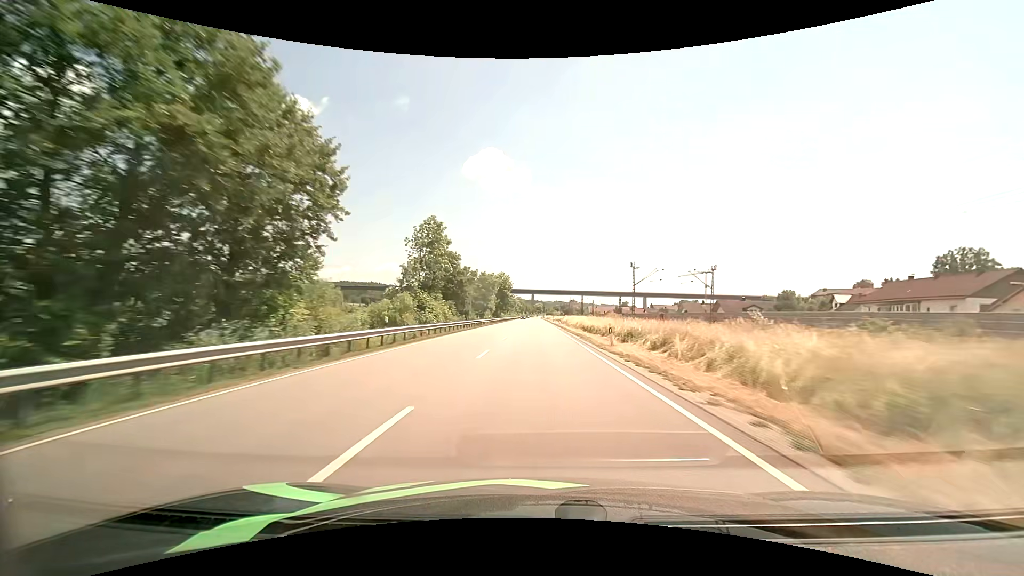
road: primary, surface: asphalt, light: Day
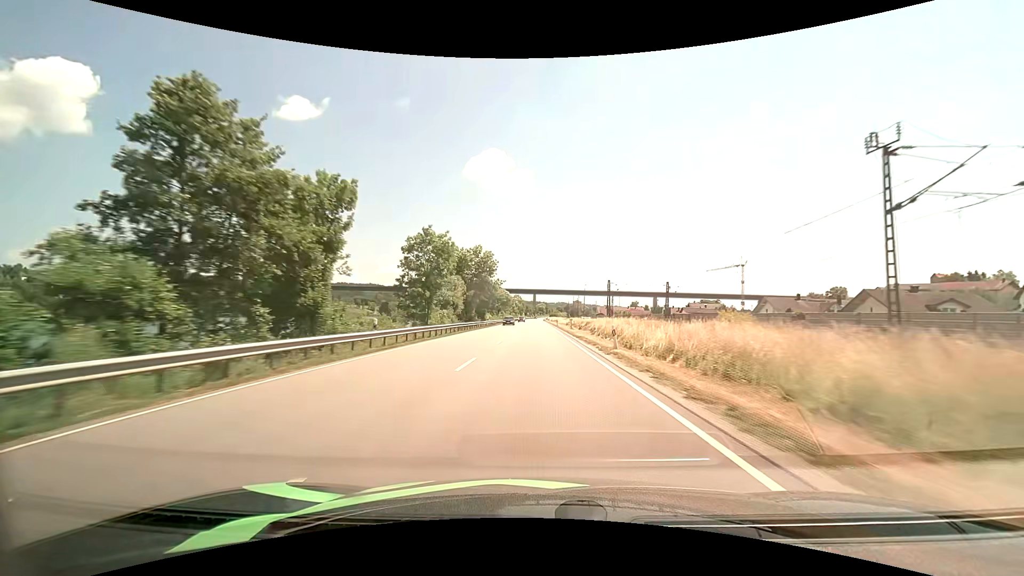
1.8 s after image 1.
(0.0, +51.3) m; 0°
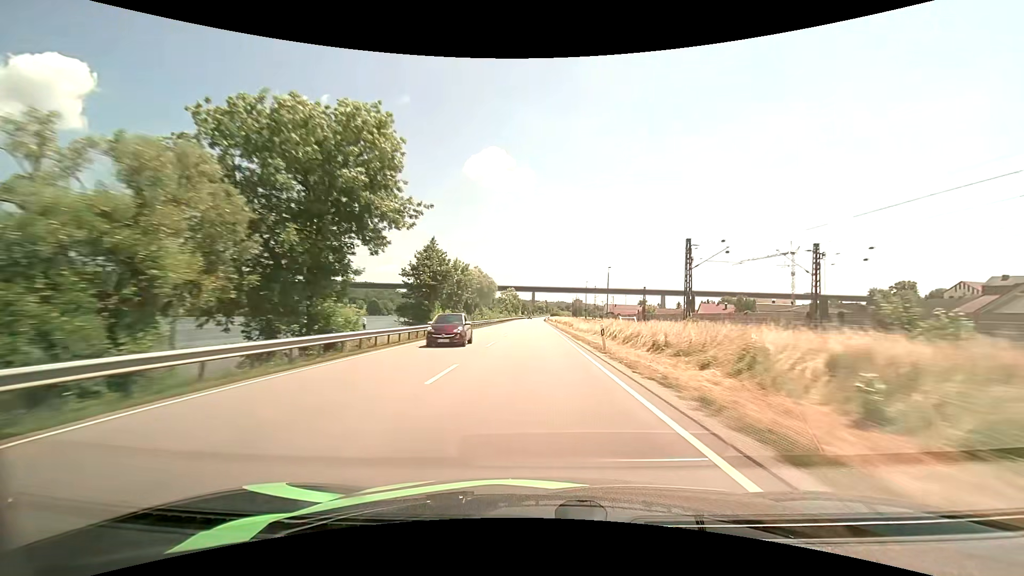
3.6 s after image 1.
(+0.1, +50.6) m; 0°
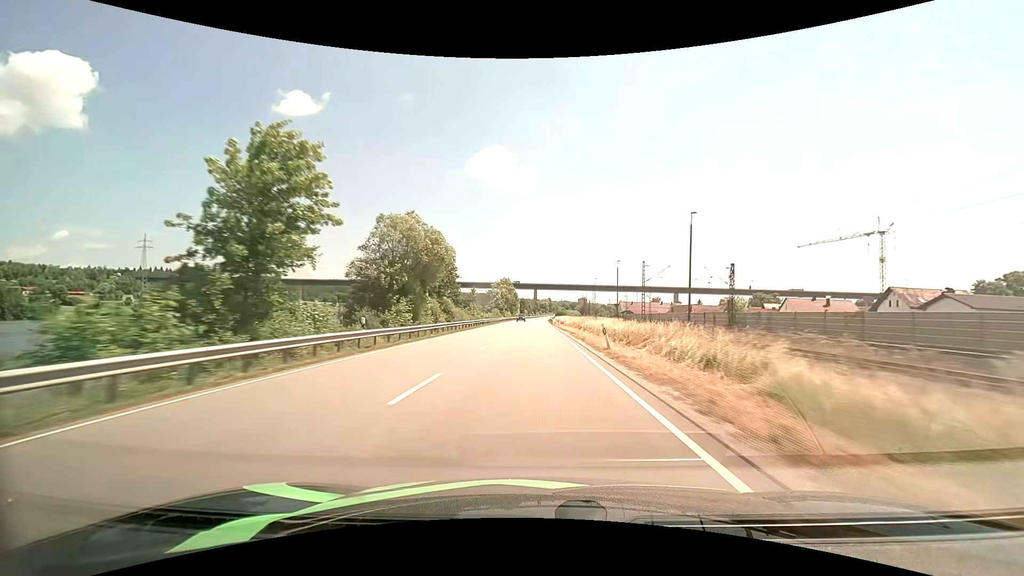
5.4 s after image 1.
(-0.1, +50.5) m; 0°
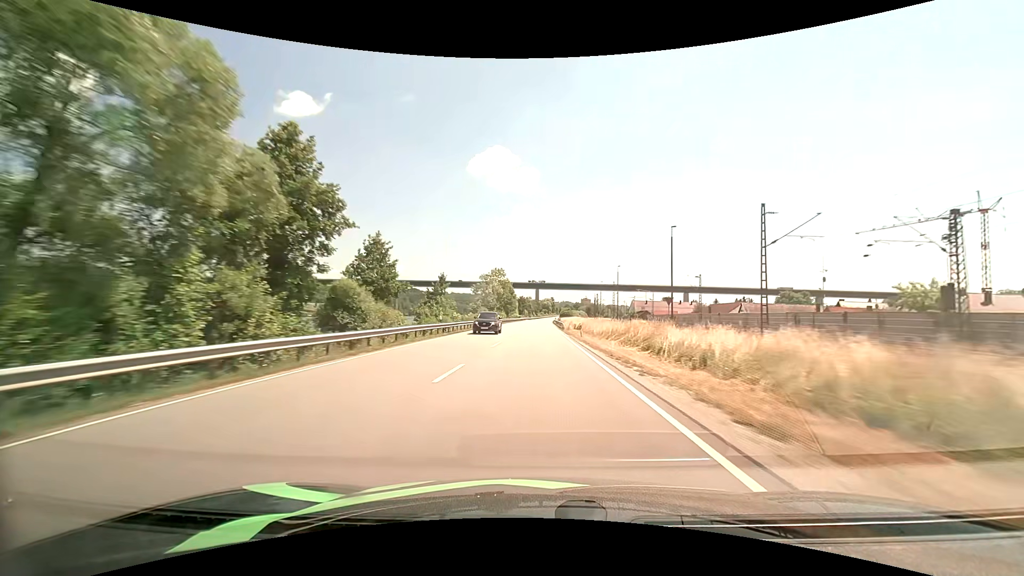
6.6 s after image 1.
(0.0, +33.6) m; 0°
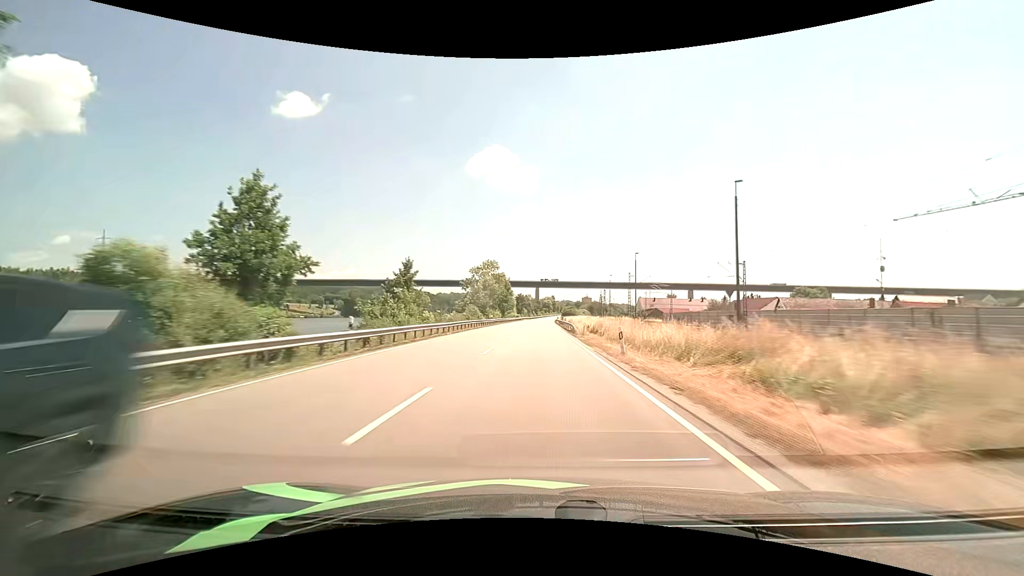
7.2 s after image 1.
(0.0, +16.9) m; 0°
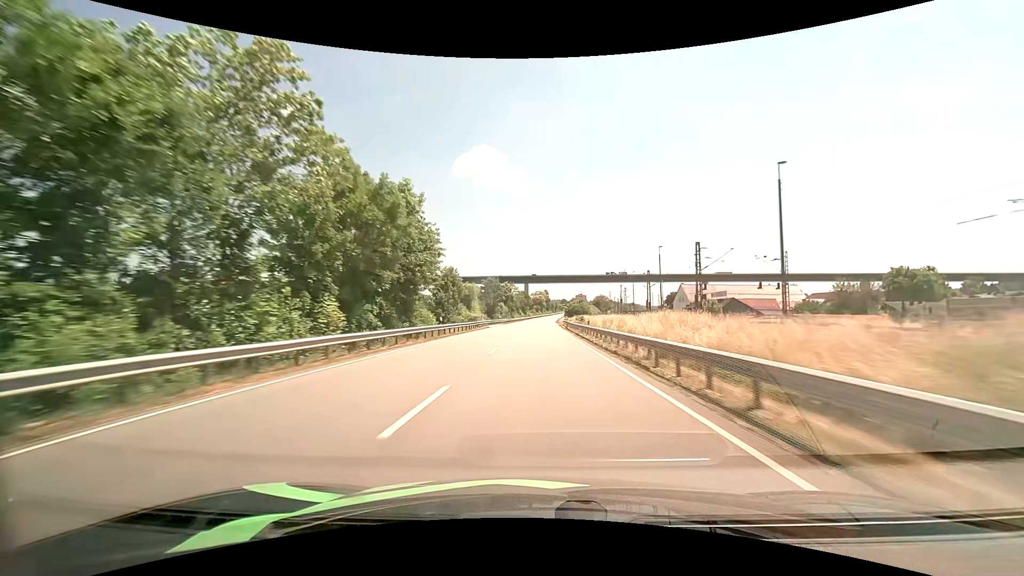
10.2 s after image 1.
(+0.4, +84.0) m; +1°
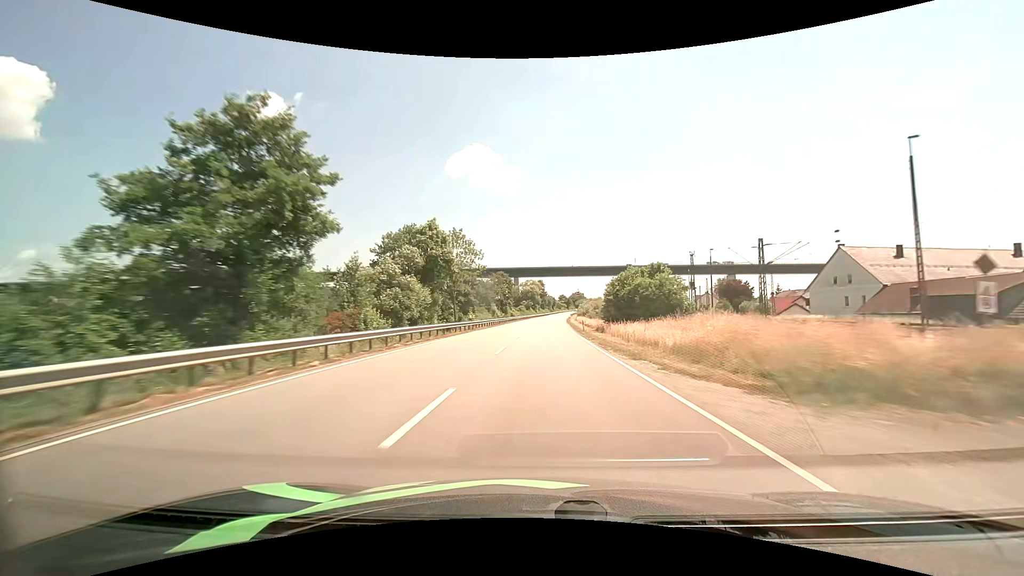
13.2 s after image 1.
(+0.6, +84.9) m; +1°
(0, +10) (0, +20) (0, +30) (0, +40) (+1, +50) (+1, +60) (+1, +70) (+2, +80) (+2, +90) (+3, +100) m
